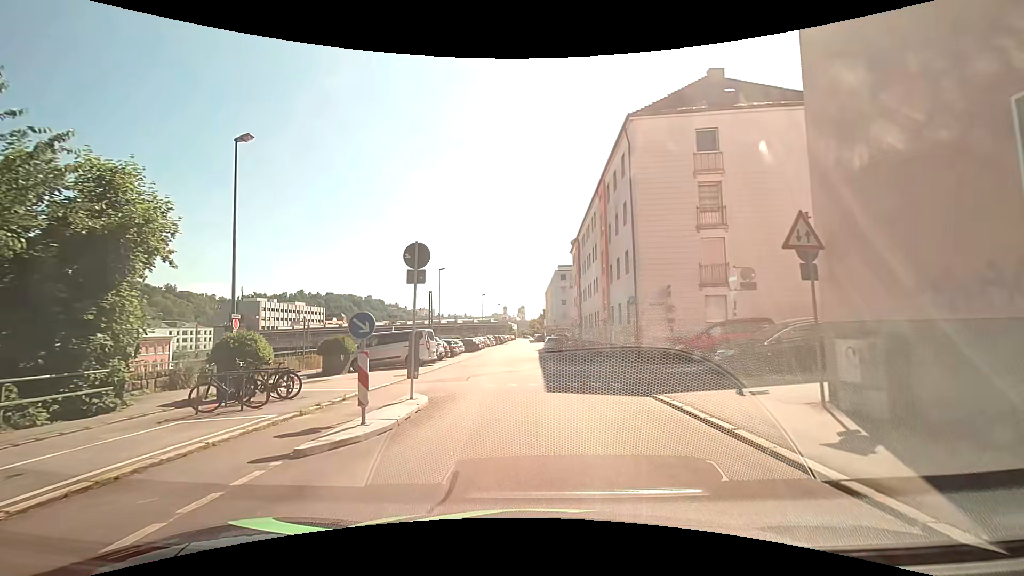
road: residential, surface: asphalt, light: Day
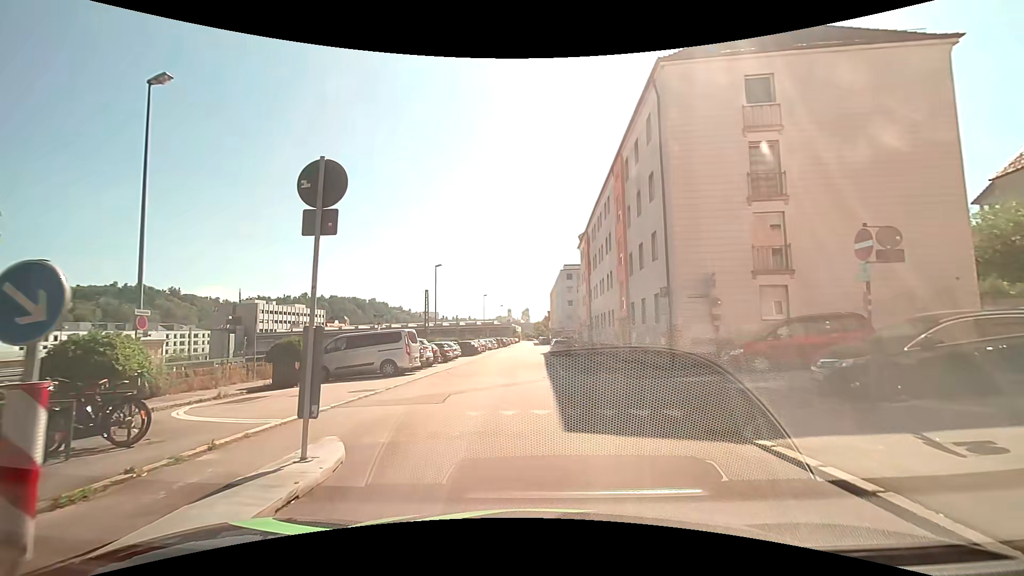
(-0.1, +5.1) m; -1°
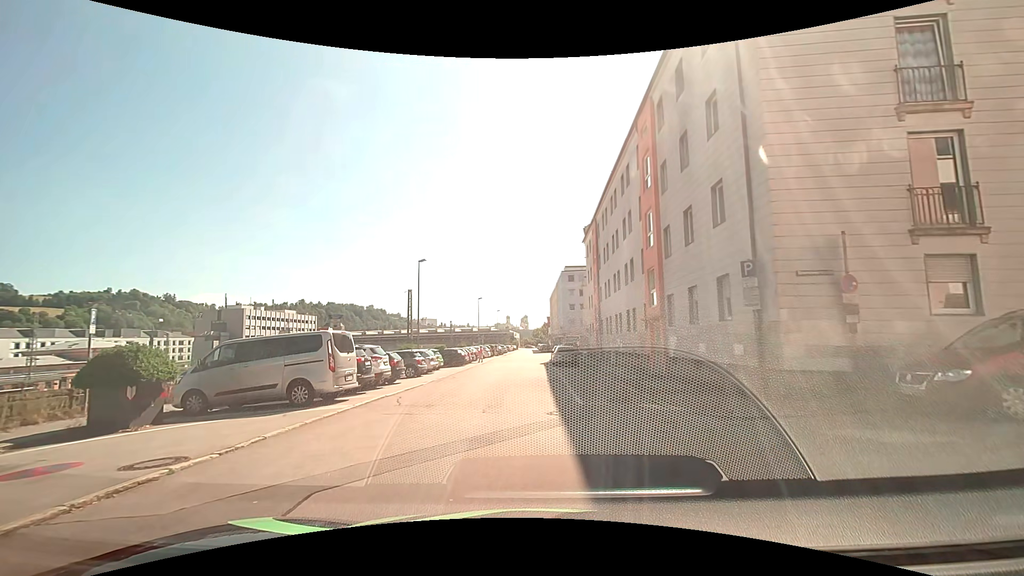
(0.0, +7.9) m; 0°
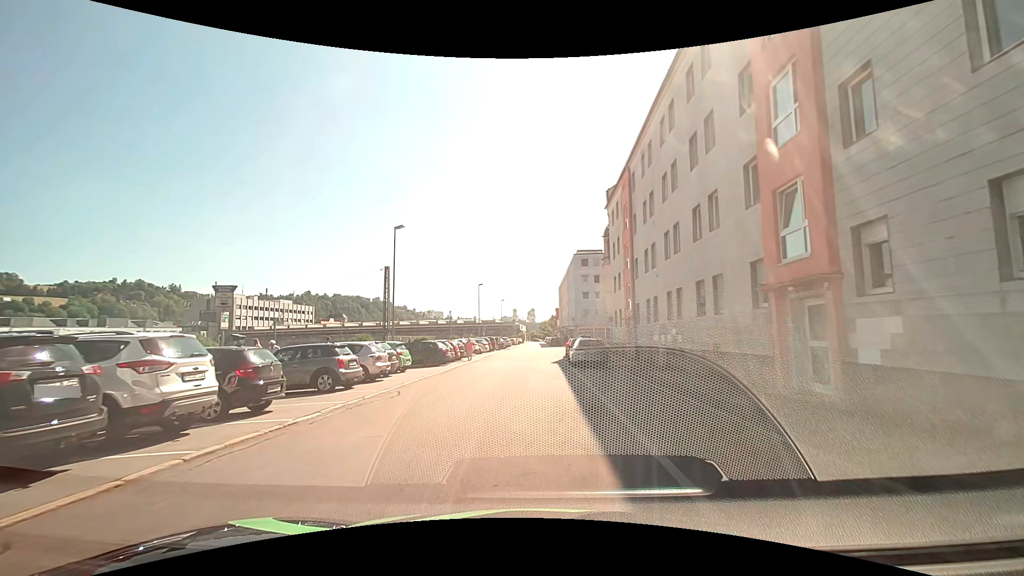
(-0.1, +11.7) m; -2°
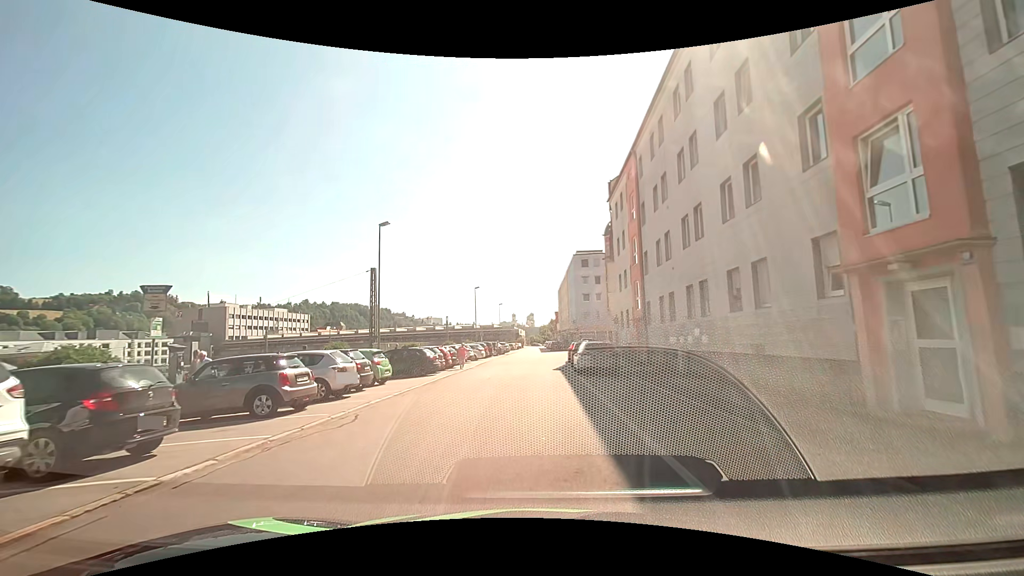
(+0.1, +3.3) m; +2°
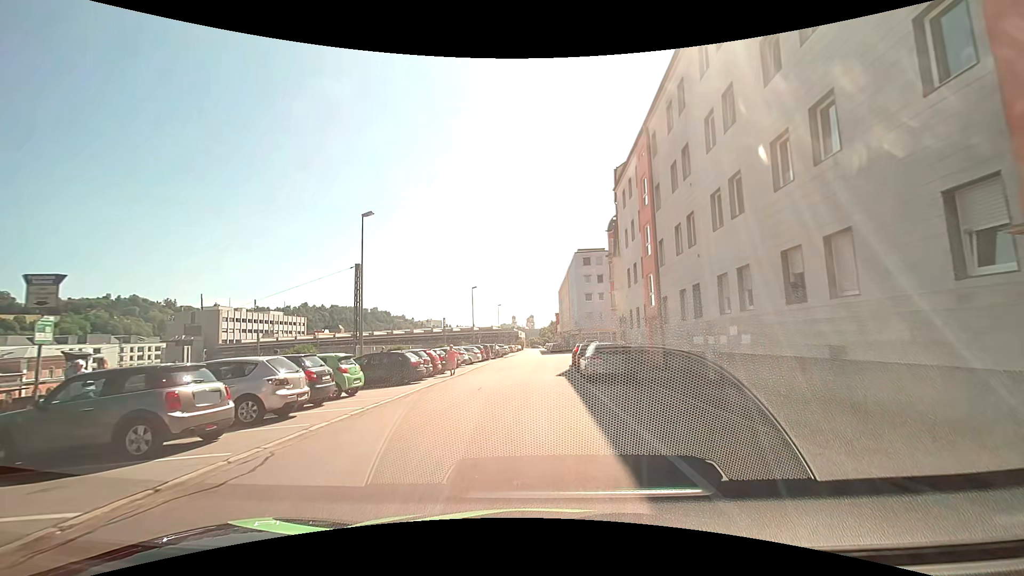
(0.0, +3.5) m; 0°
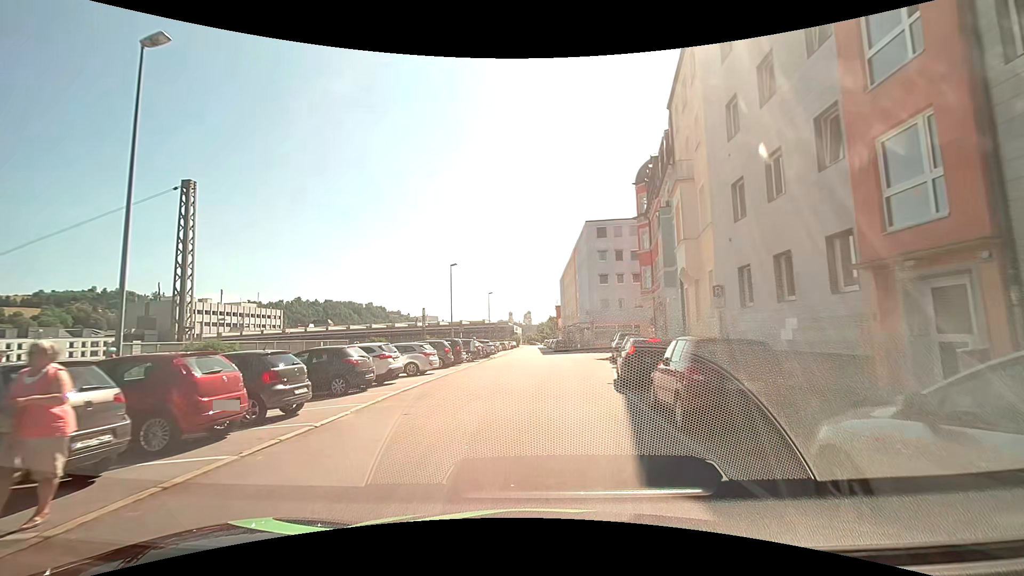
(-0.1, +18.2) m; 0°
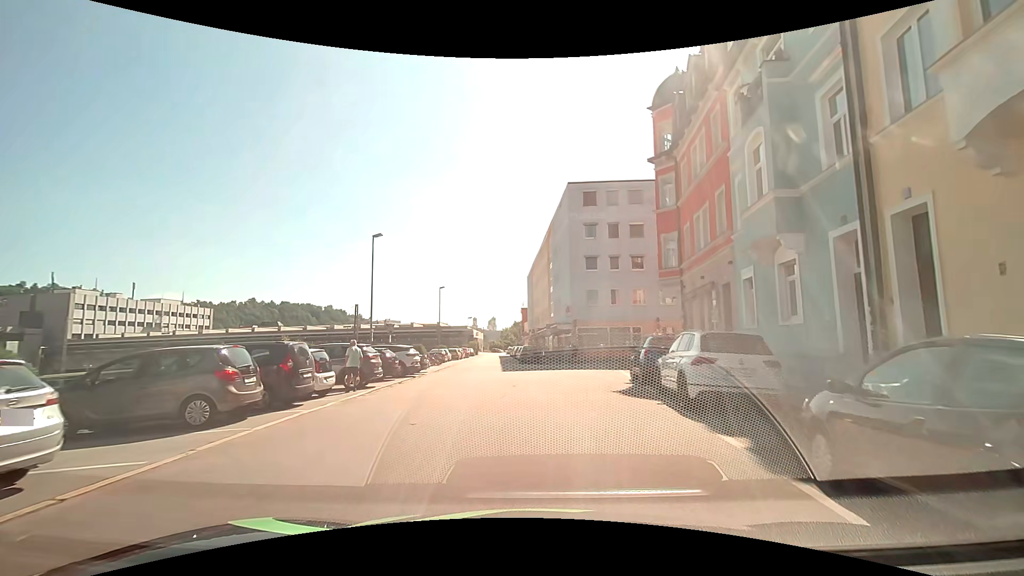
(+0.6, +17.3) m; +3°
